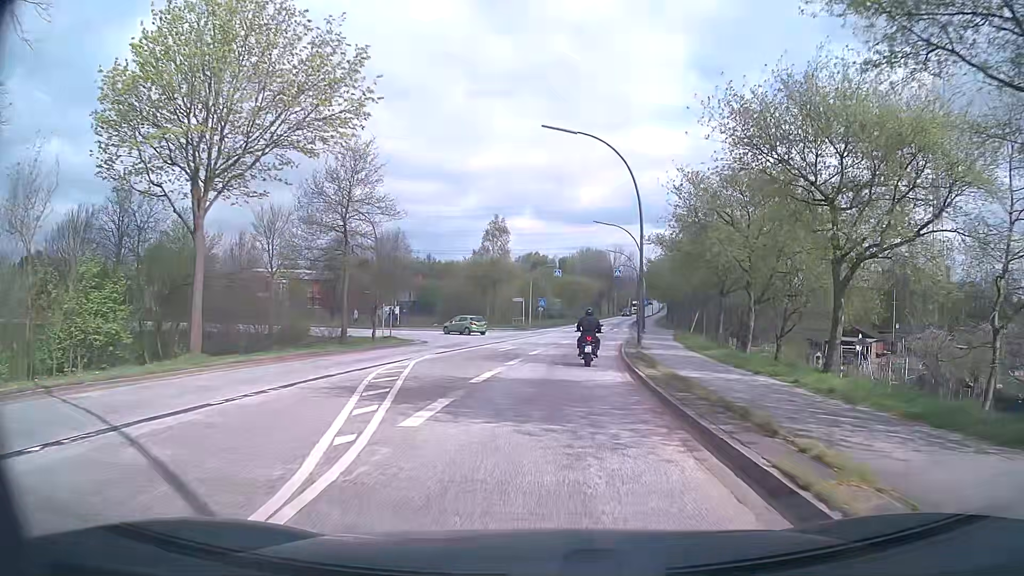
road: secondary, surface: asphalt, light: Day
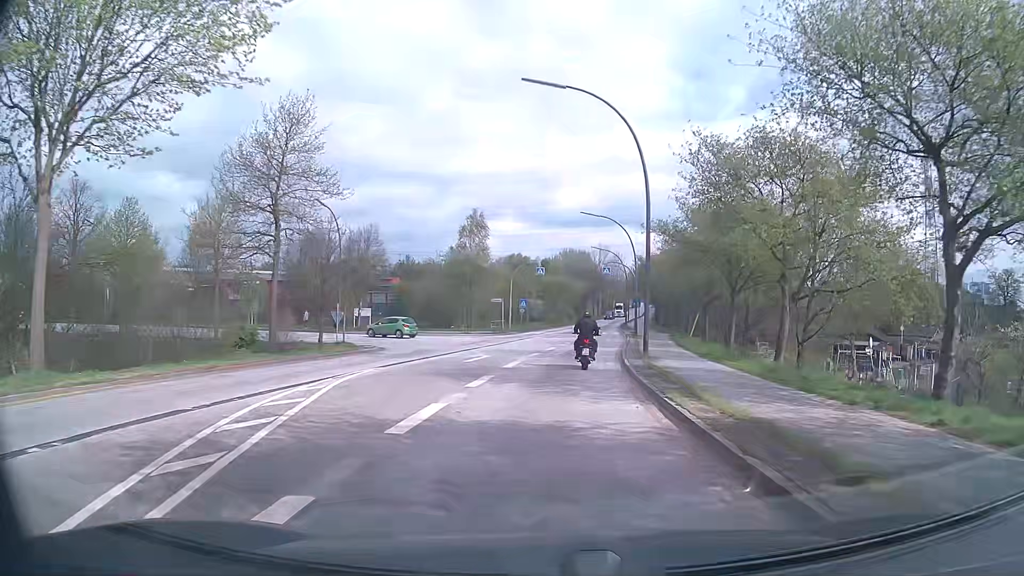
(+0.1, +6.5) m; +2°
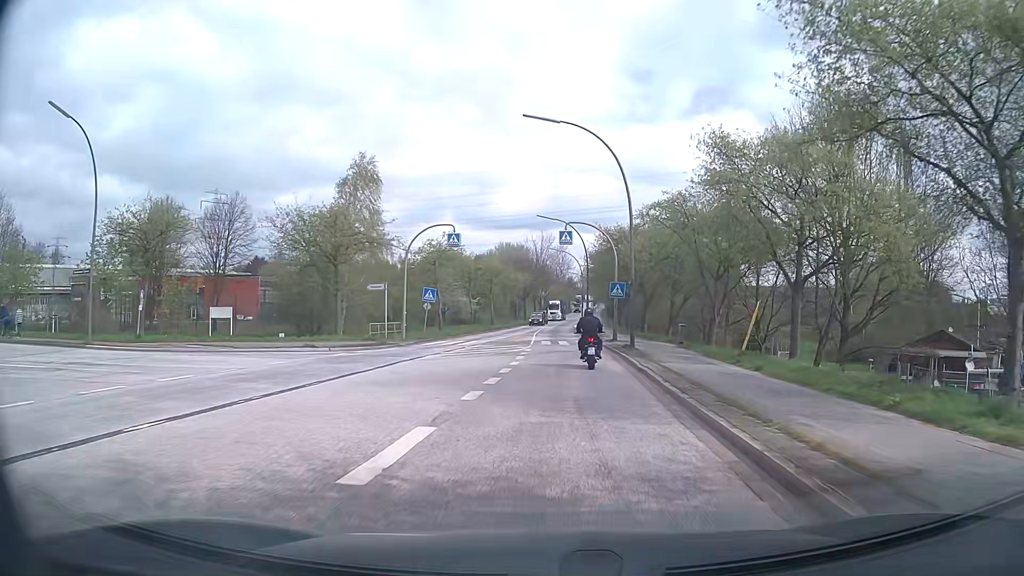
(+1.0, +26.6) m; +5°
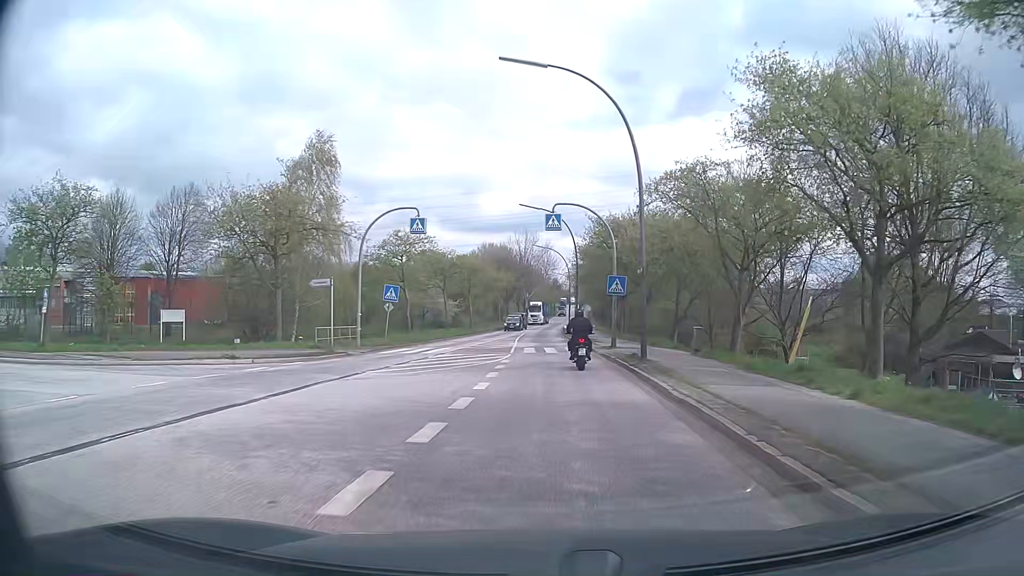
(+0.1, +6.8) m; +2°
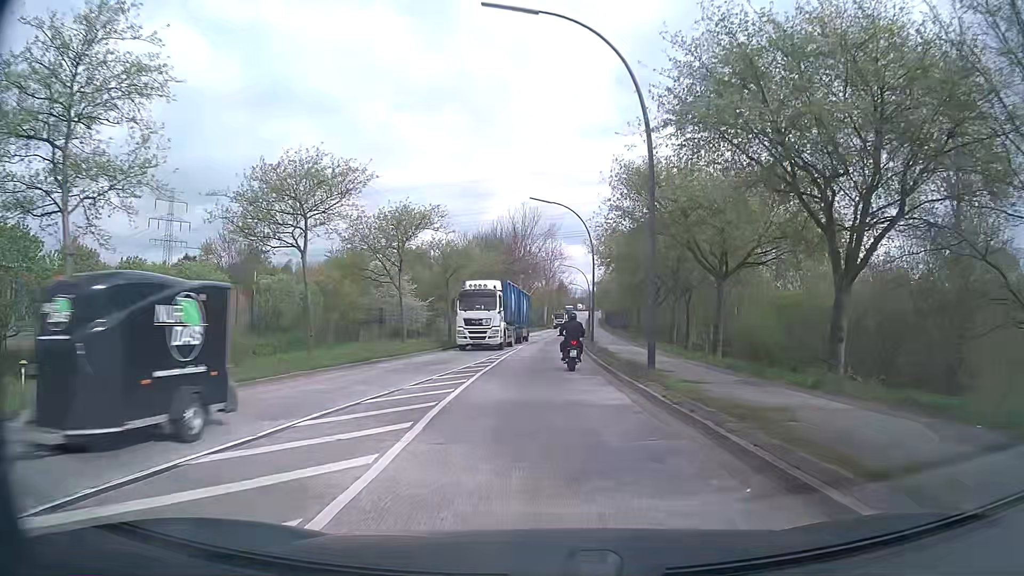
(+0.1, +34.6) m; 0°
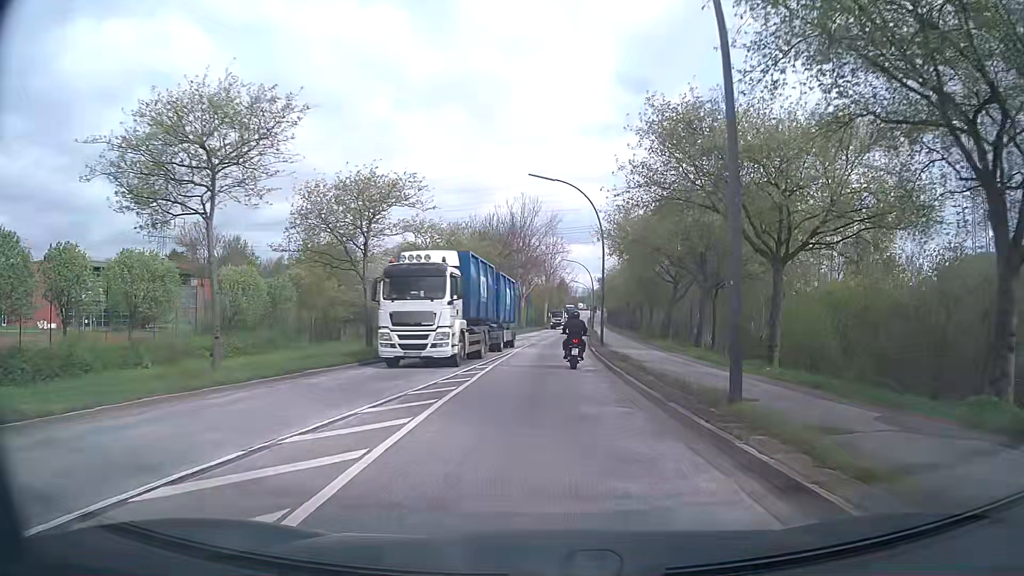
(0.0, +7.2) m; 0°
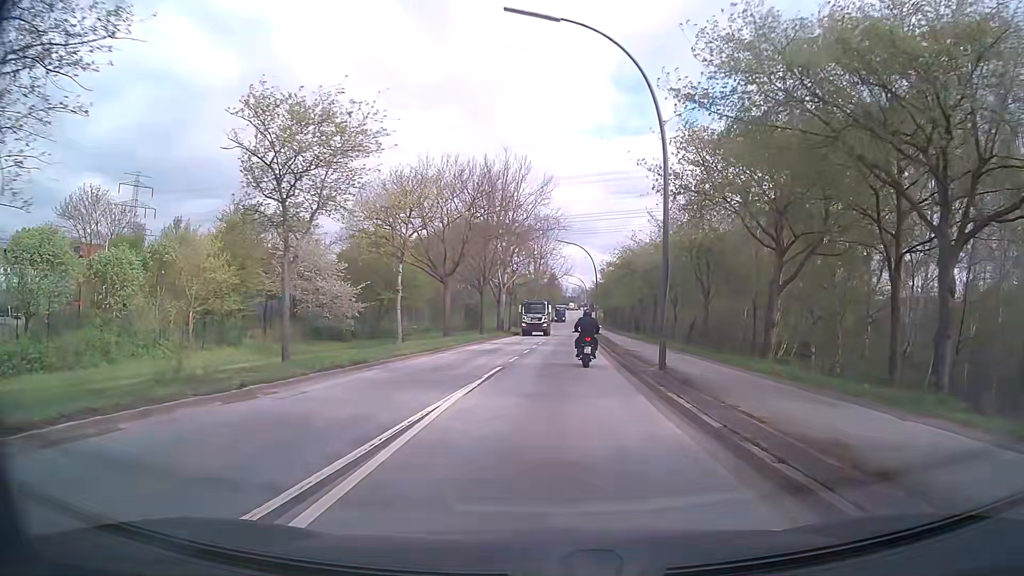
(0.0, +22.1) m; +1°
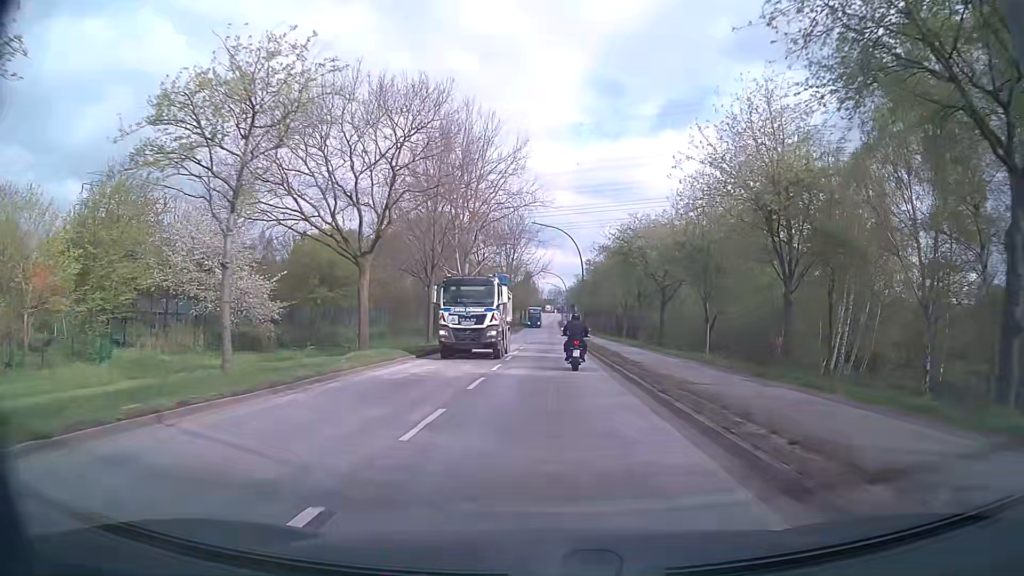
(+0.1, +14.8) m; +1°
(0, +10) (0, +20) (+1, +30) (+1, +40) (+1, +50) (+1, +60) (+1, +70) (+2, +80) (+2, +90) (+2, +100) m
